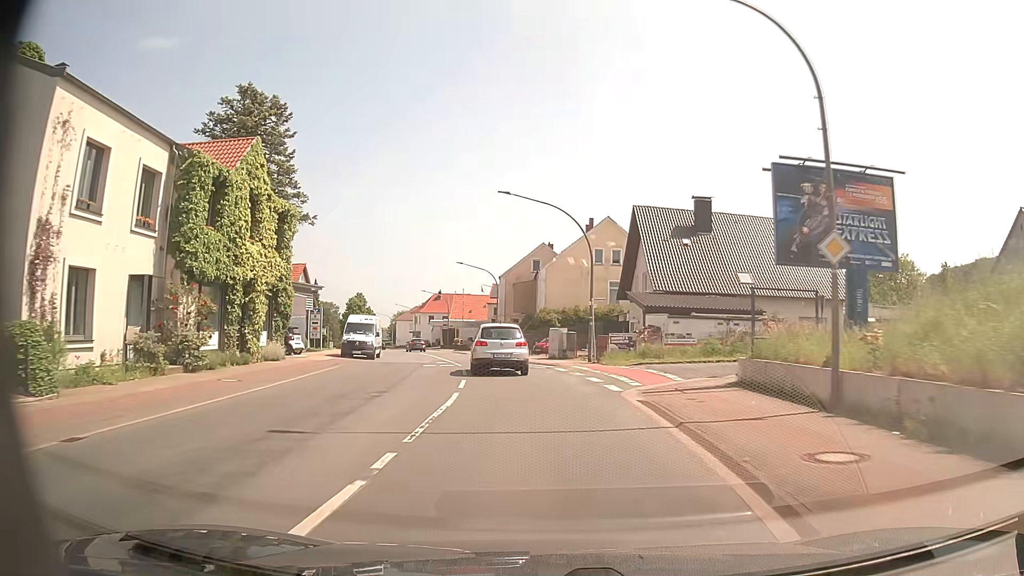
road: primary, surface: asphalt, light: Day
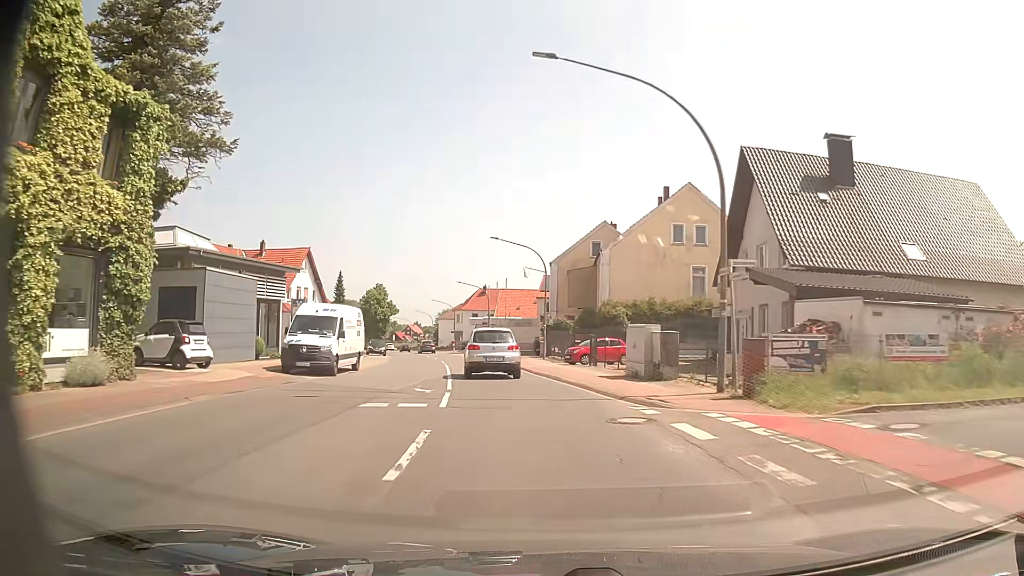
(-0.6, +16.0) m; -4°
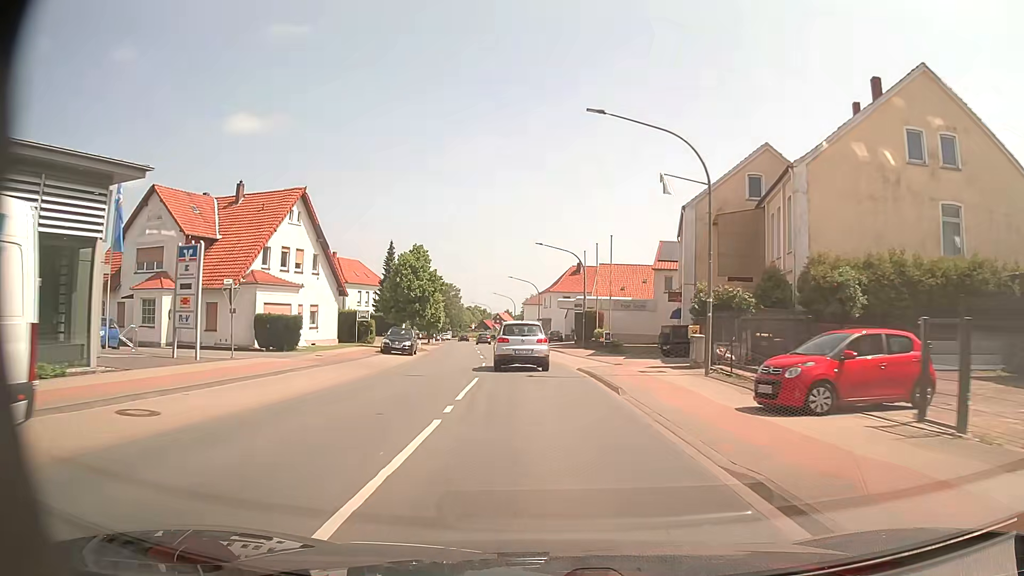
(-2.0, +24.4) m; -8°
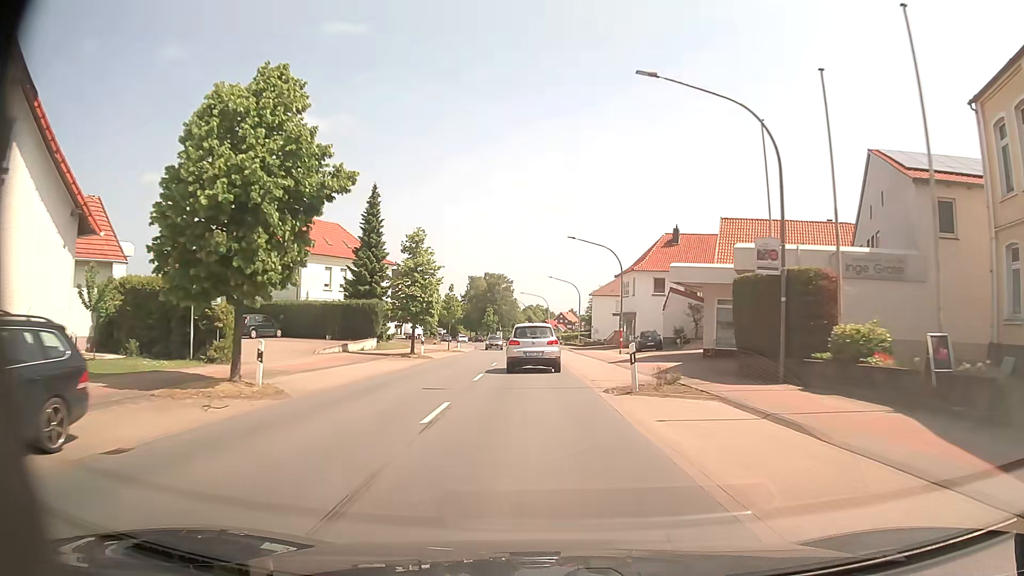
(-1.6, +34.0) m; -6°
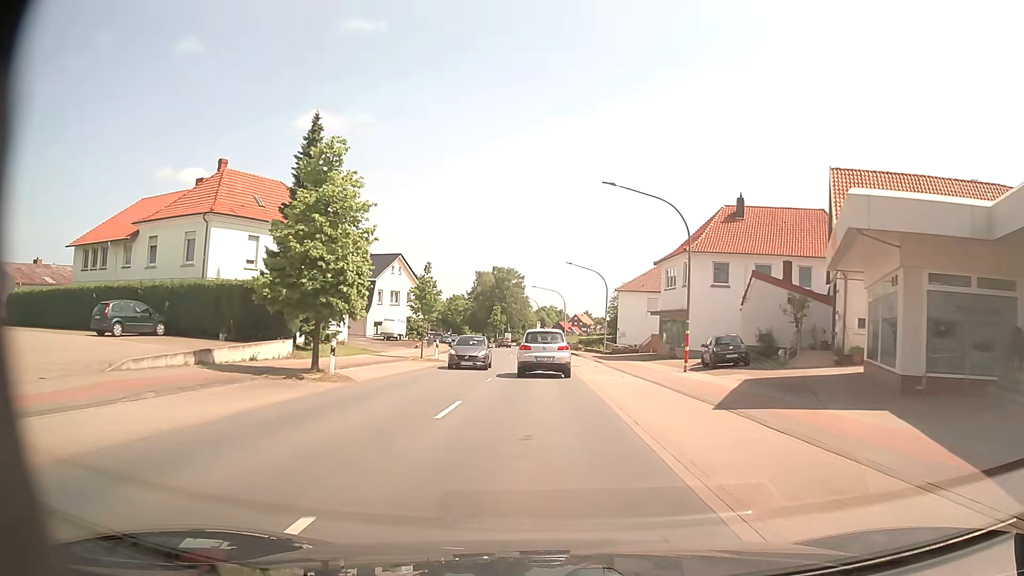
(-0.3, +17.5) m; -1°
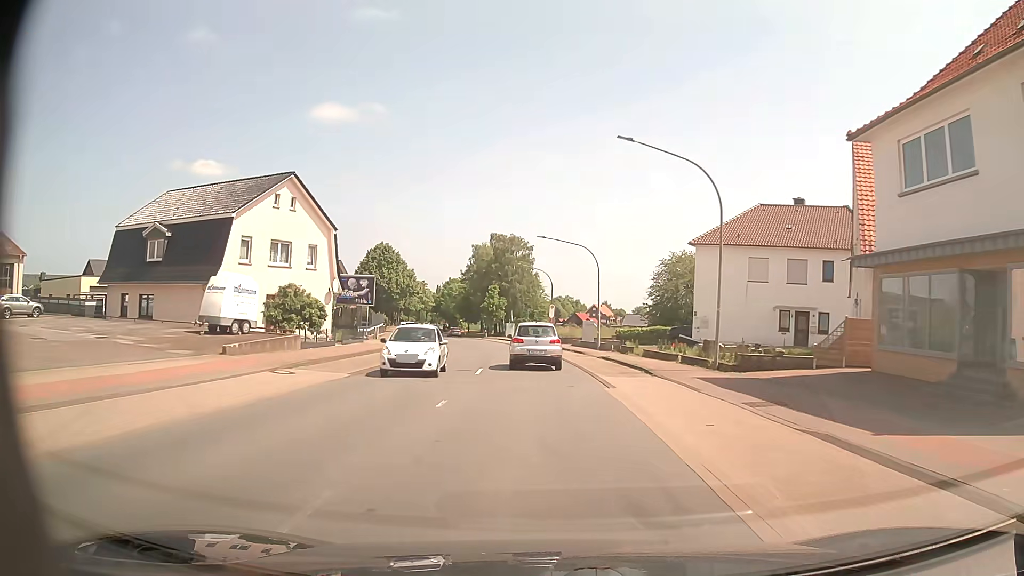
(-0.2, +36.0) m; -1°
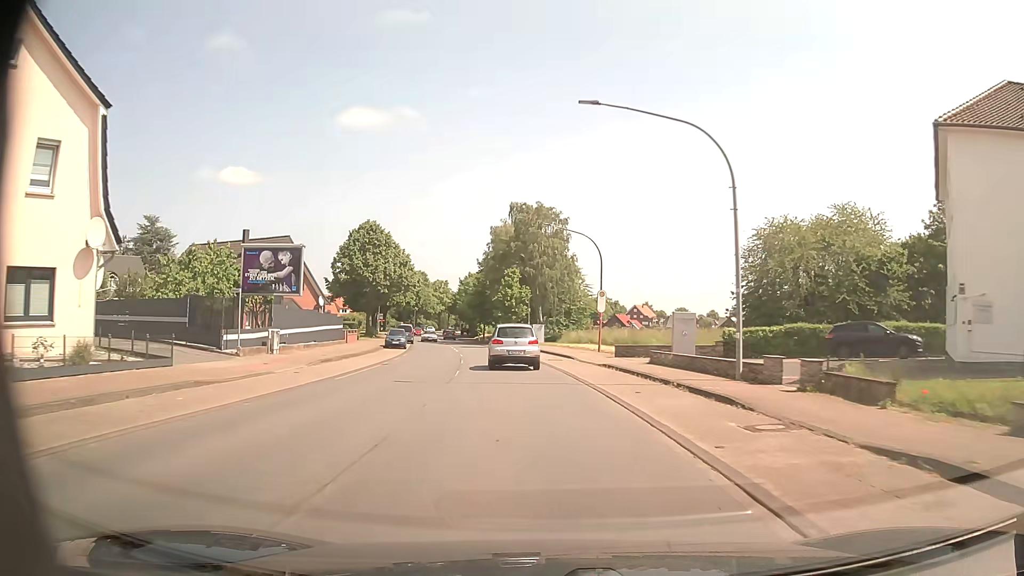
(-0.7, +27.4) m; -3°
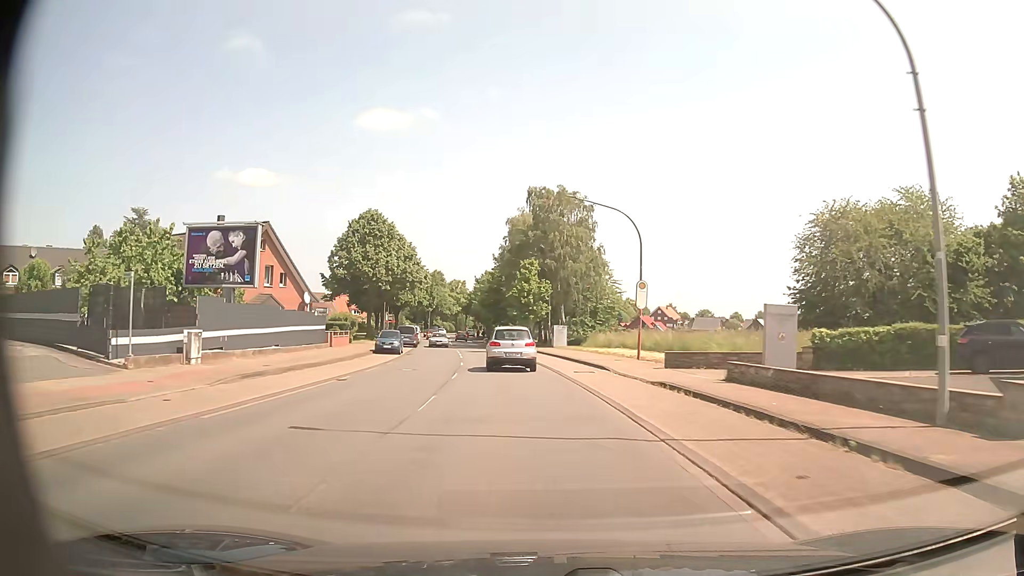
(-0.1, +9.1) m; -1°
(0, +10) (-1, +20) (-2, +30) (-3, +40) (-4, +50) (-6, +60) (-8, +69) (-10, +79) (-11, +89) (-13, +99) m
